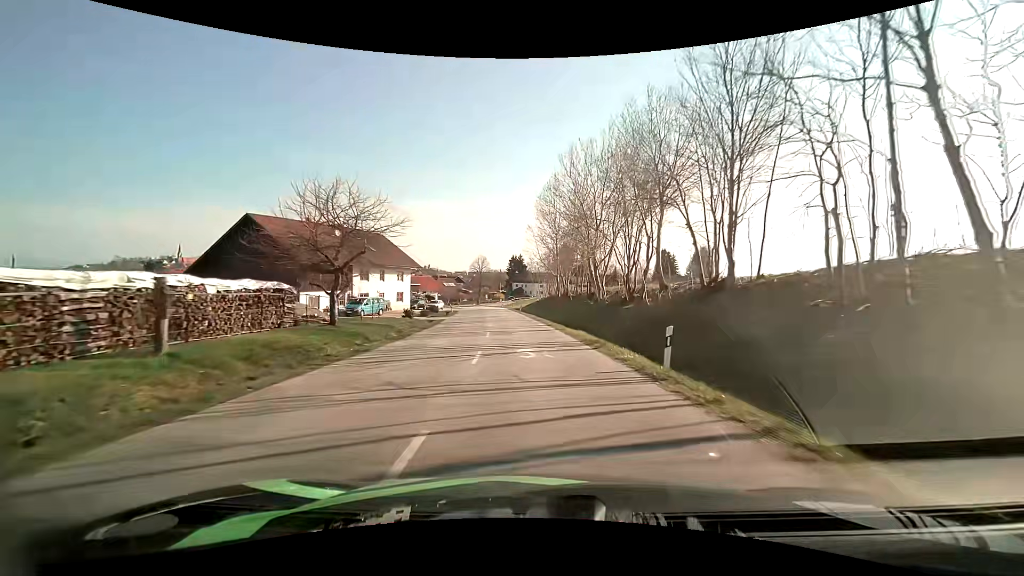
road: tertiary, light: Day
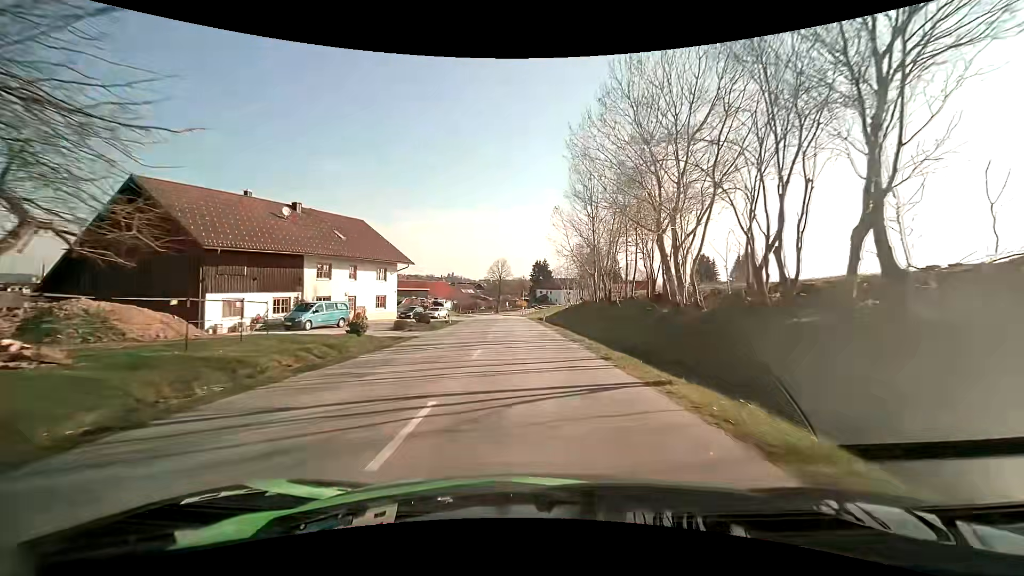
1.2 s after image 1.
(-0.6, +16.5) m; -4°
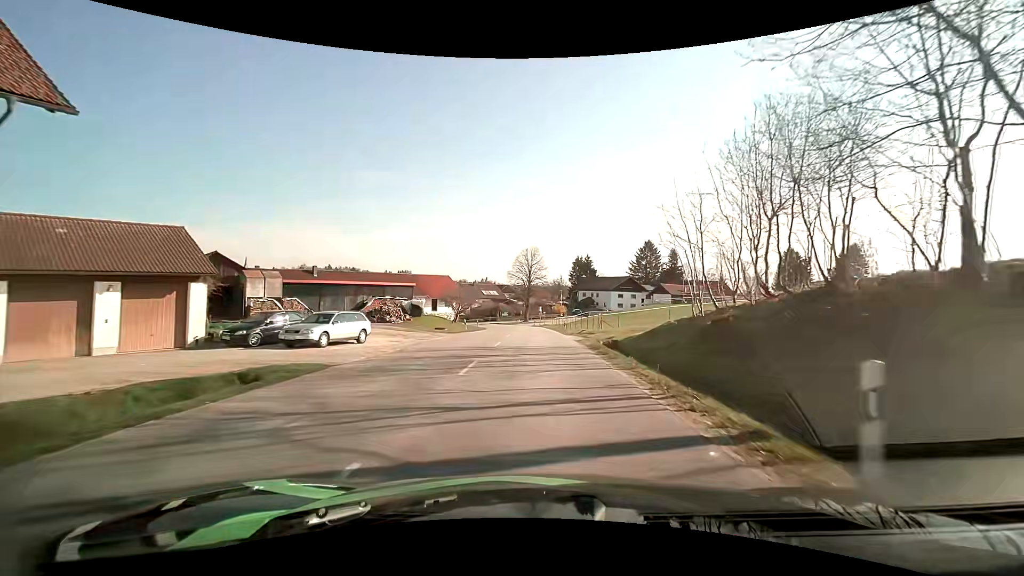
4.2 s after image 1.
(-1.6, +39.2) m; -5°
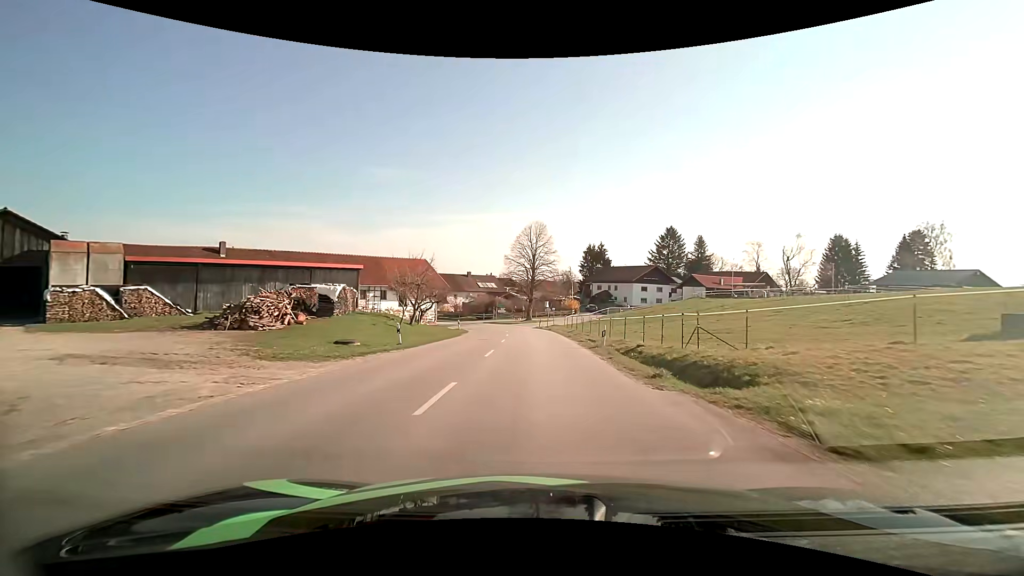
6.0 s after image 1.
(+0.1, +22.3) m; 0°
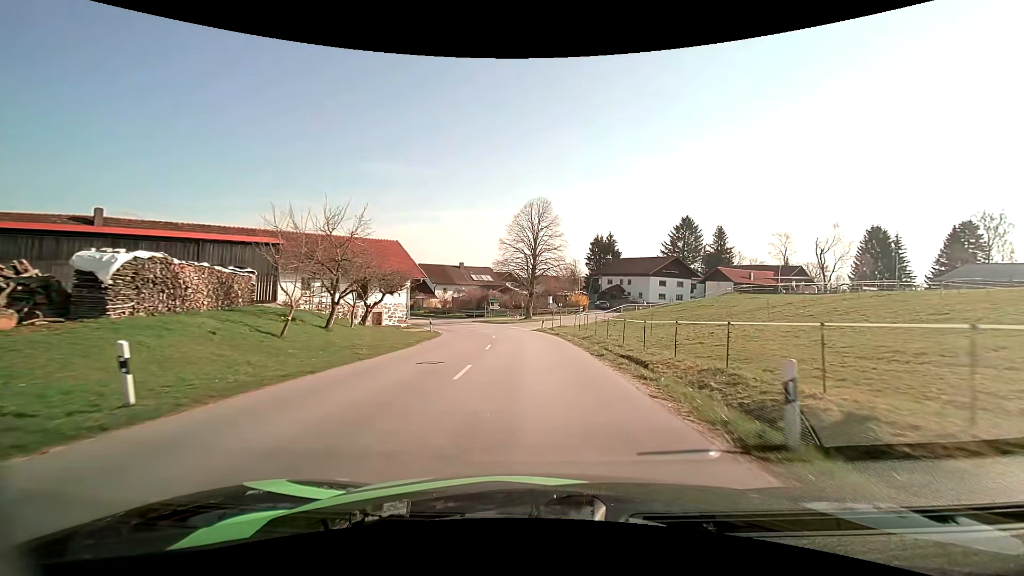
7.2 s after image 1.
(-0.1, +14.5) m; -1°
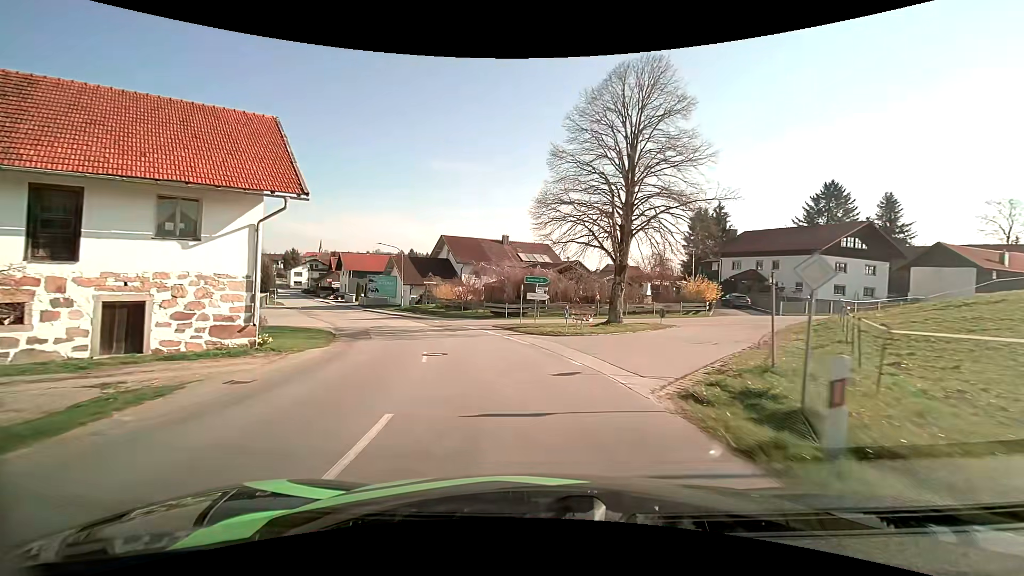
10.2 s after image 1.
(-1.0, +34.3) m; -7°
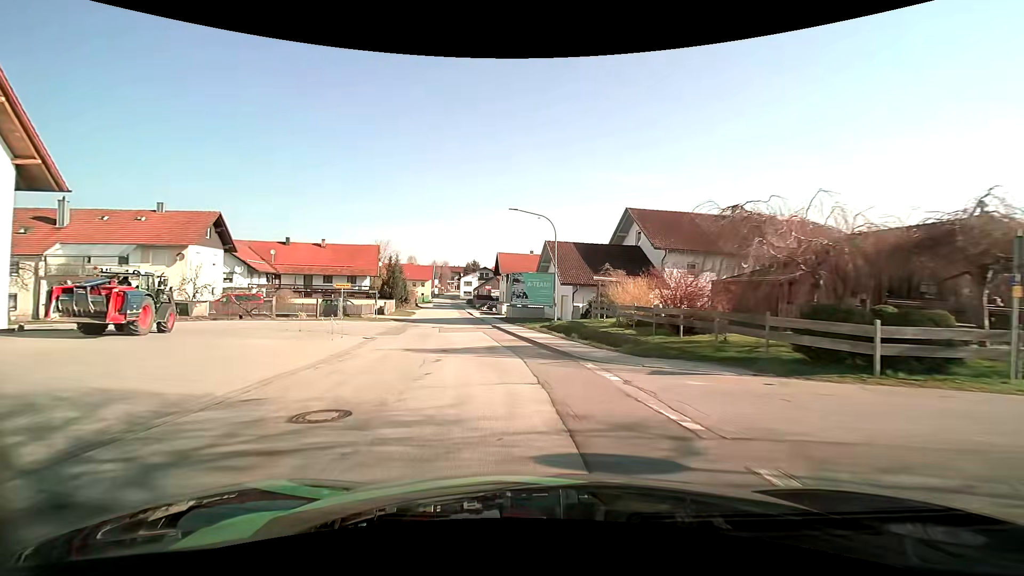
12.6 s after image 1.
(-4.2, +25.7) m; -20°
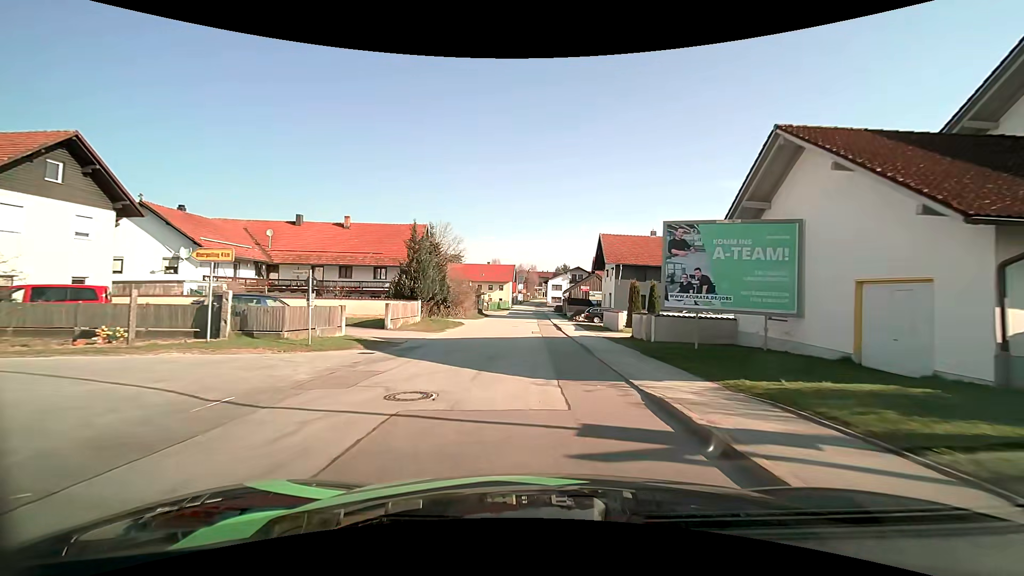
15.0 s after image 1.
(-3.5, +26.3) m; -11°
(0, +10) (0, +20) (-1, +30) (-1, +40) (-1, +50) (-1, +60) (-1, +70) (-1, +80) (-1, +90) (-1, +100) m
